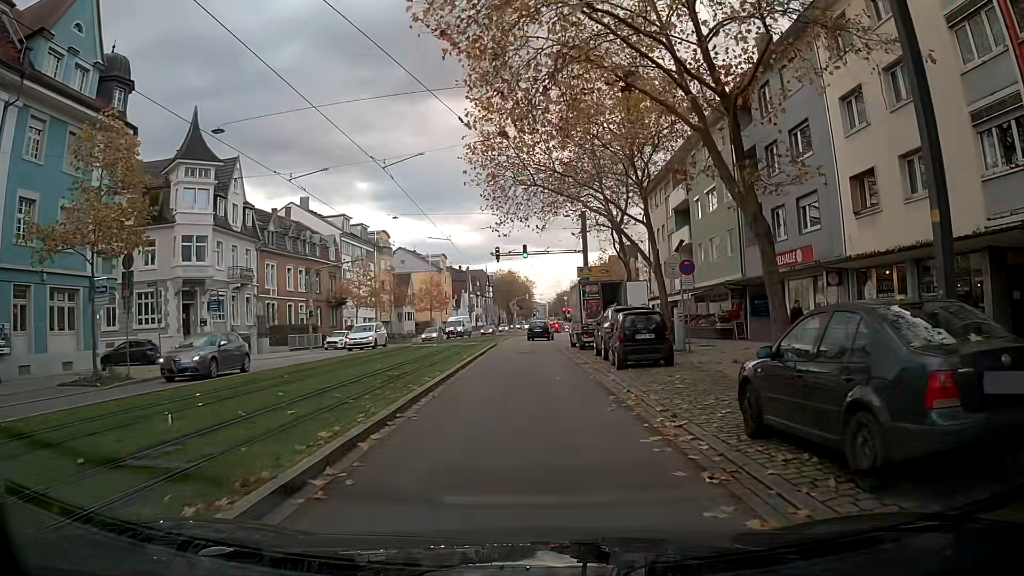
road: tertiary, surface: asphalt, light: Day
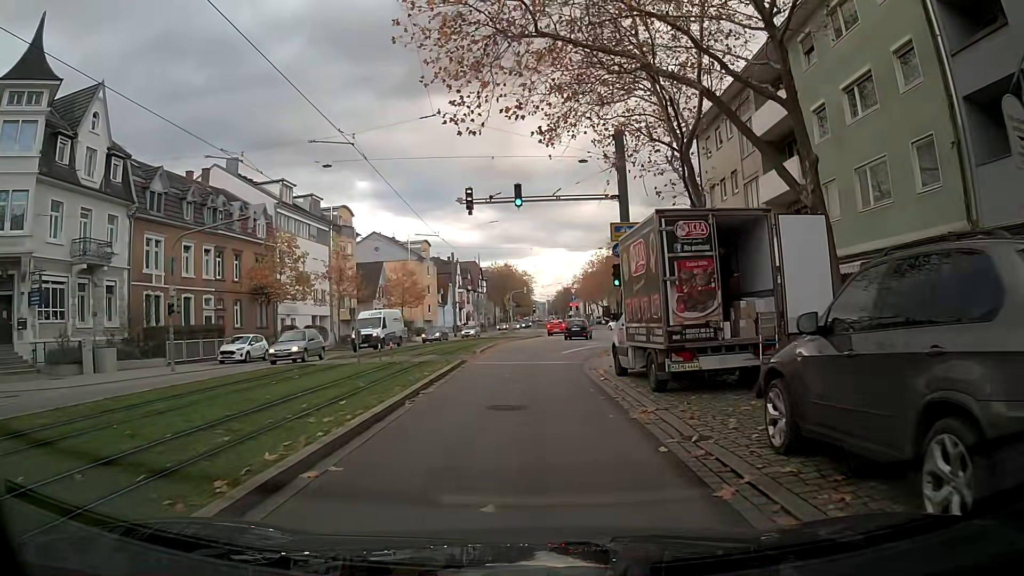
(0.0, +18.9) m; 0°
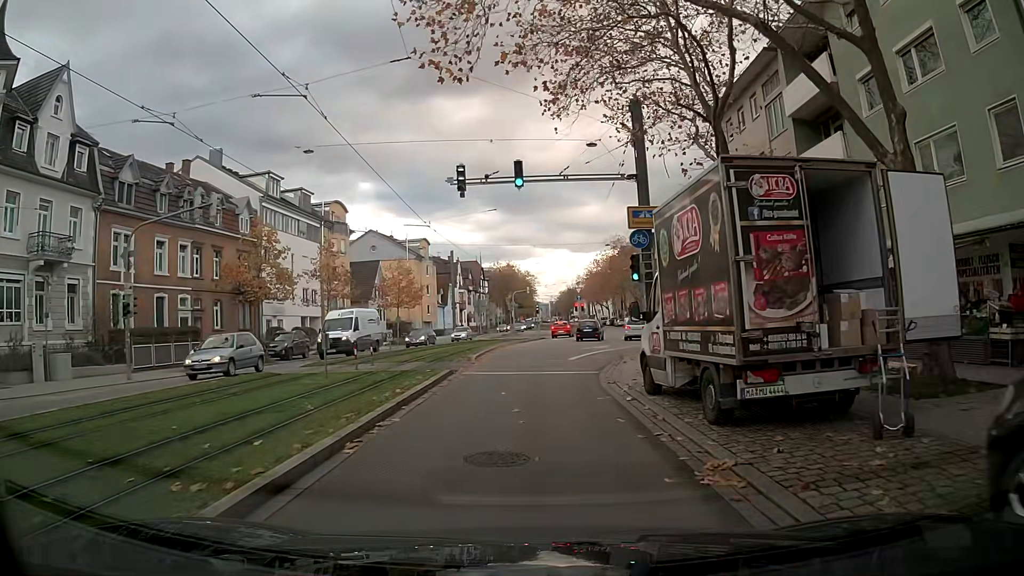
(0.0, +3.8) m; -1°
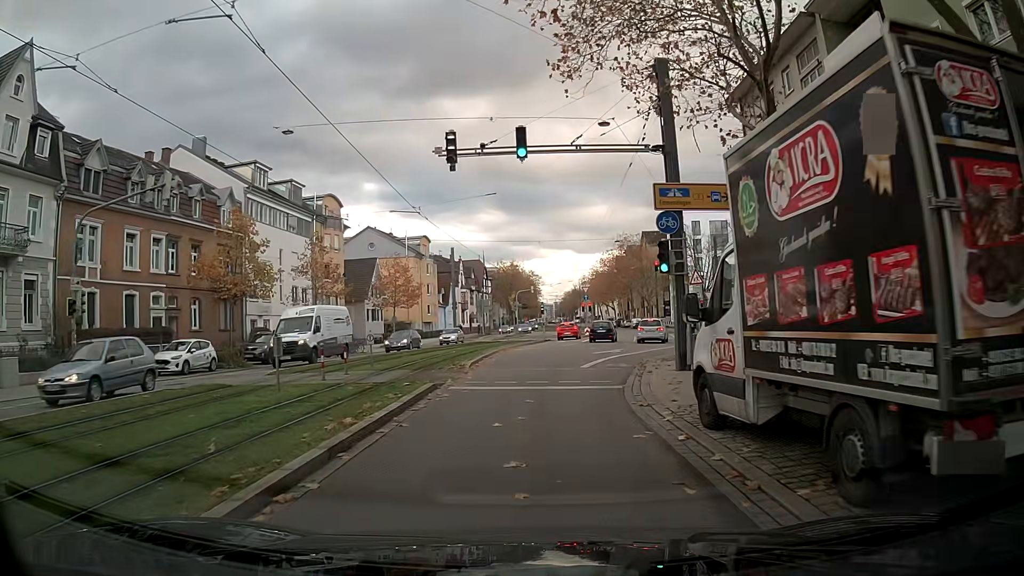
(0.0, +3.8) m; 0°
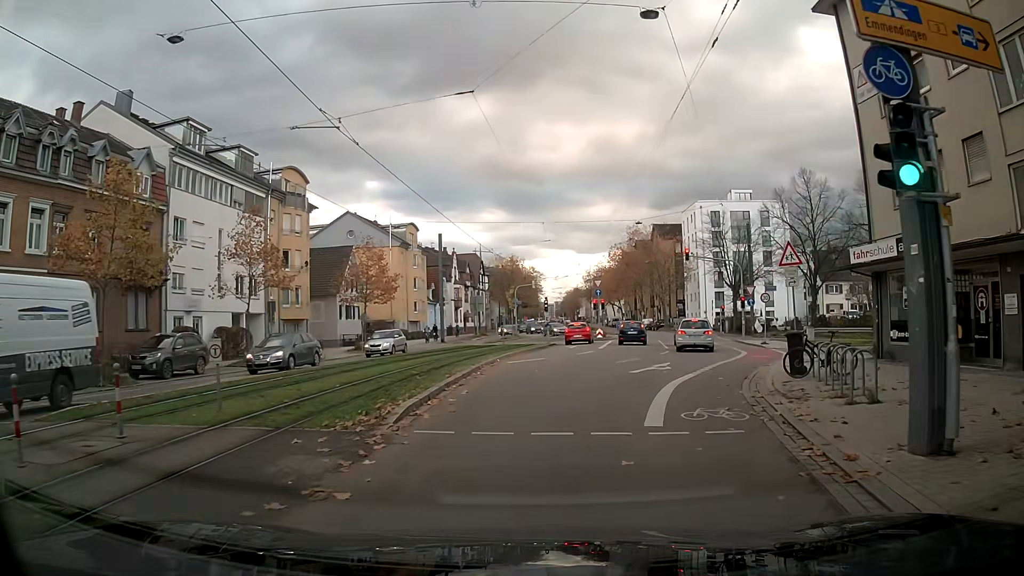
(0.0, +11.2) m; +1°
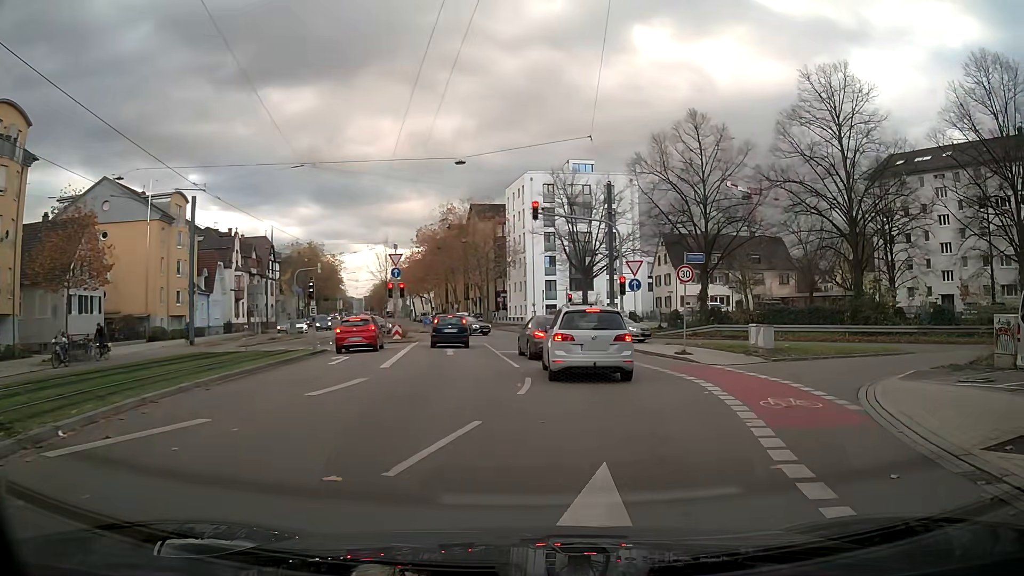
(+2.1, +17.2) m; +18°
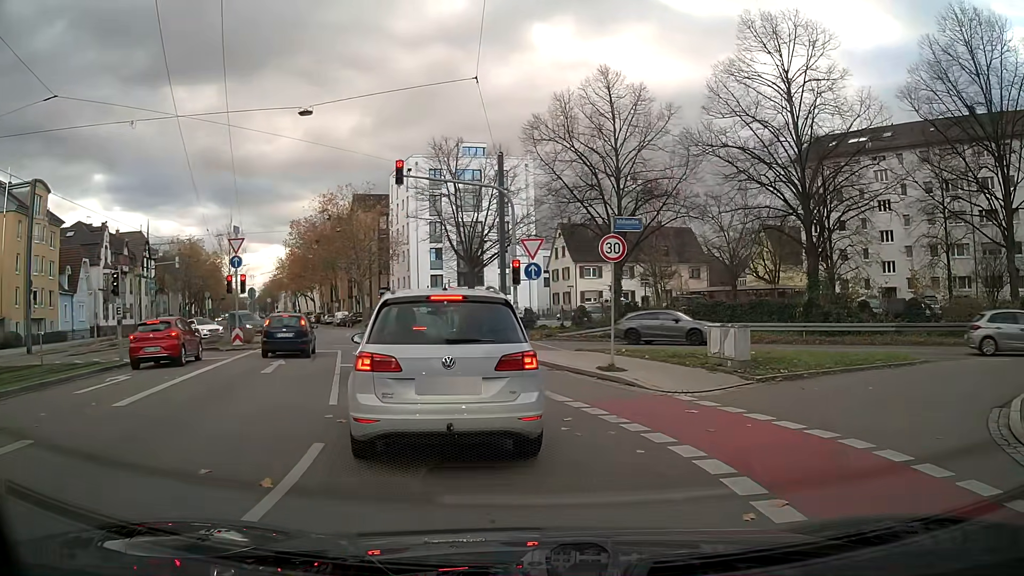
(+0.5, +7.4) m; +6°
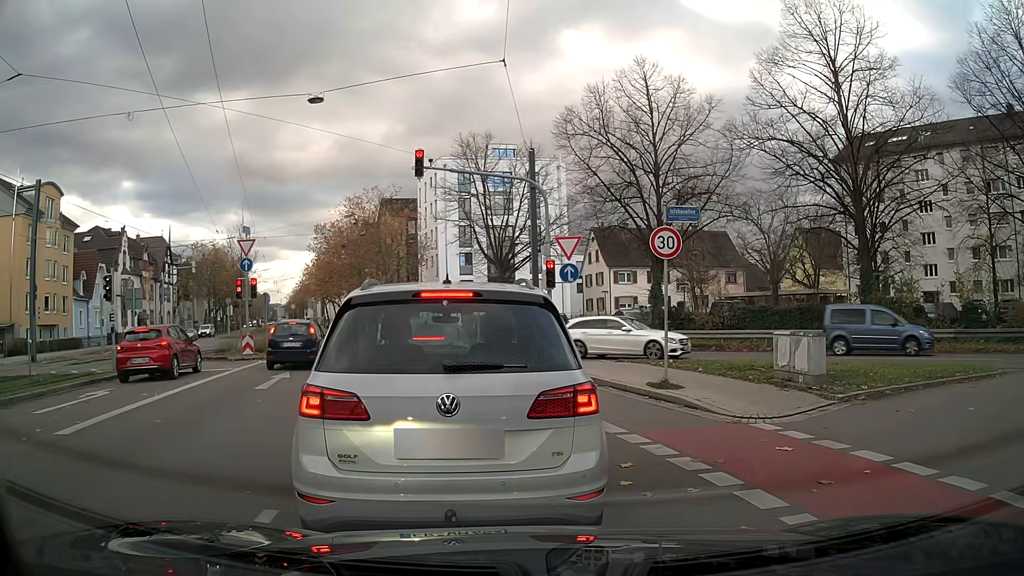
(0.0, +2.1) m; 0°
(-1, +10) (-4, +20) (-6, +29) (-8, +39) (-11, +49) (-15, +58) (-19, +67) (-23, +76) (-27, +86) (-31, +95) m
